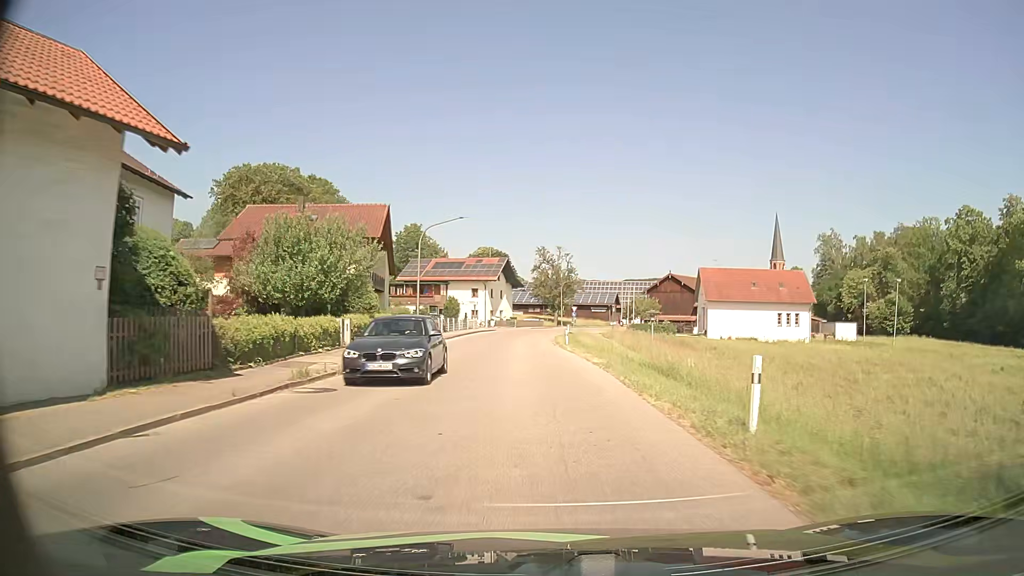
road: tertiary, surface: asphalt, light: Day
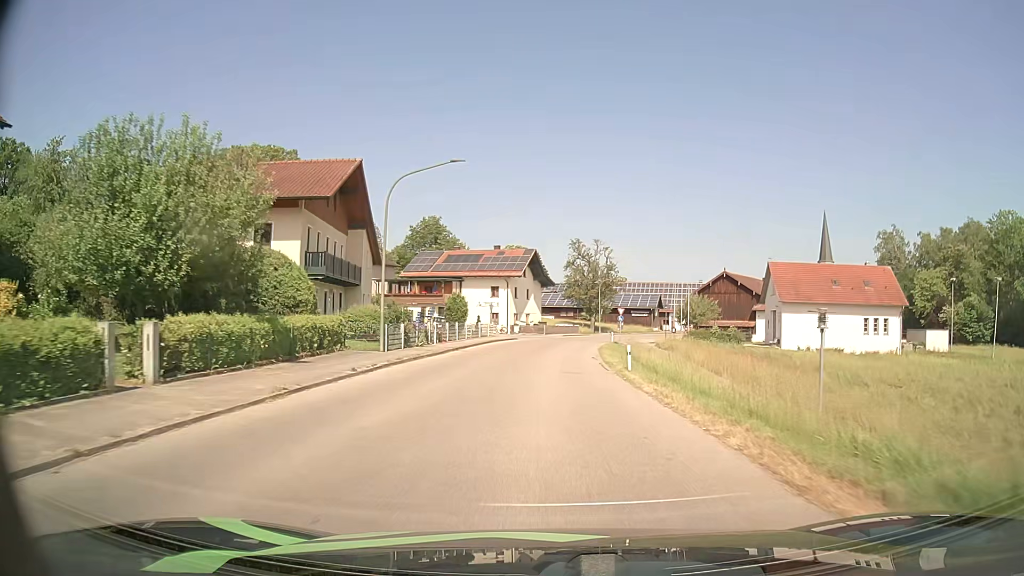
(-0.6, +15.9) m; -3°
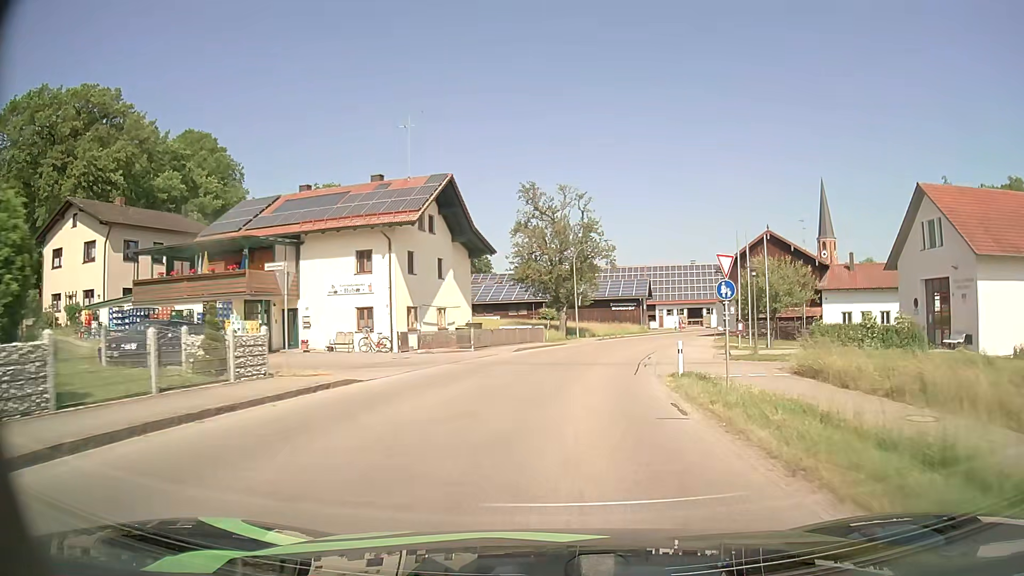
(+0.7, +37.7) m; +4°
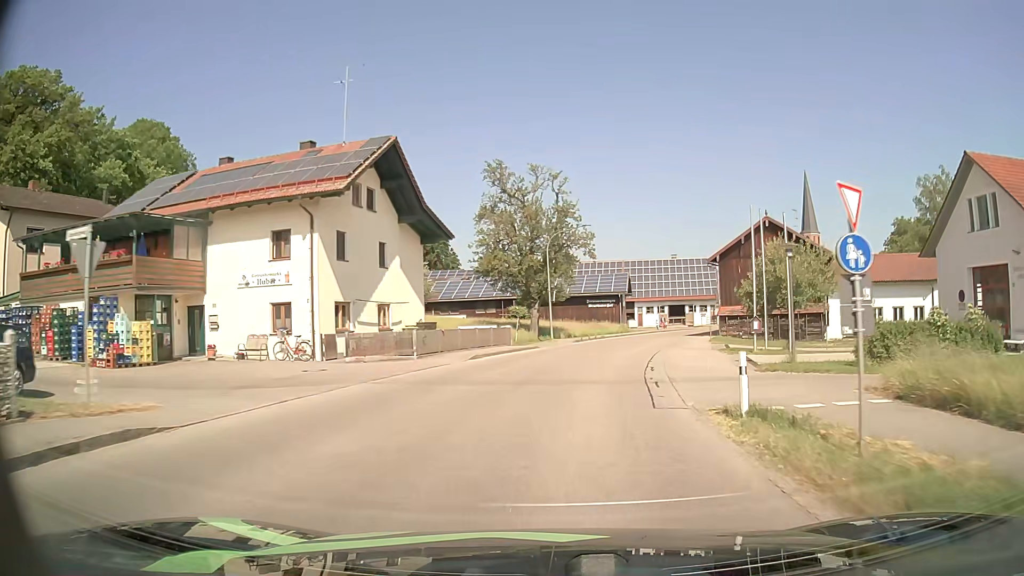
(+0.1, +7.3) m; +2°
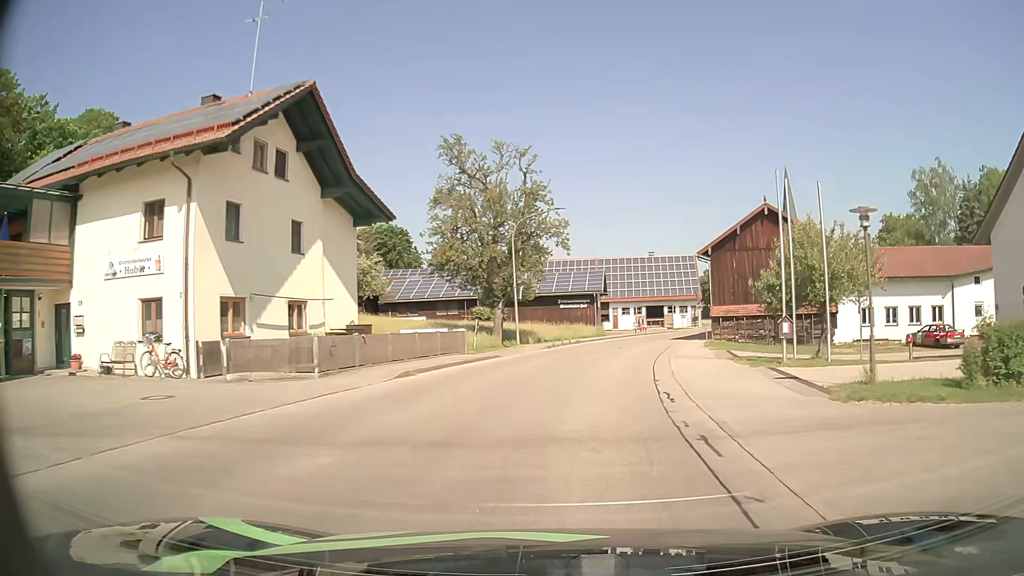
(+0.1, +7.2) m; +2°
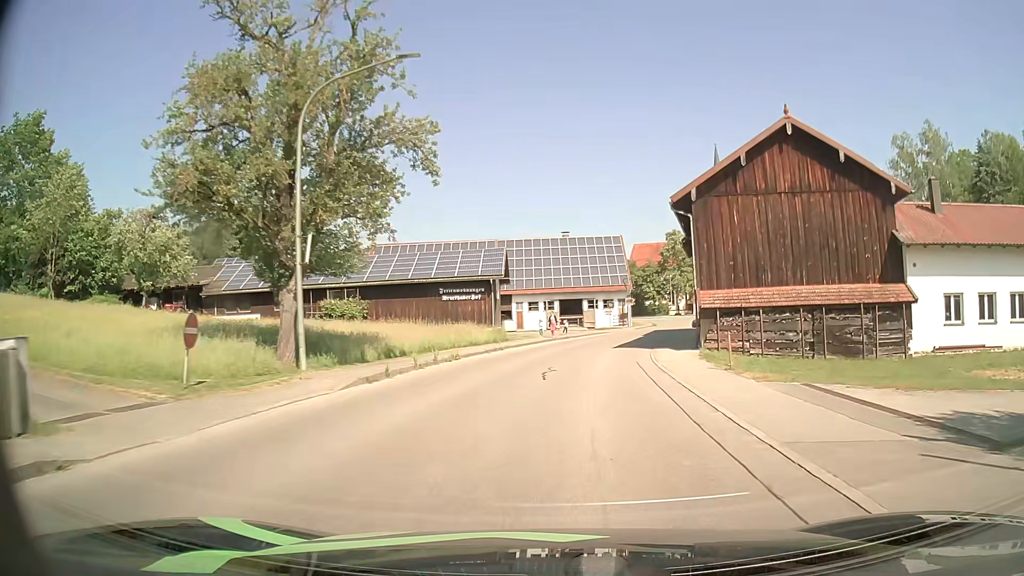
(+1.6, +21.3) m; +8°
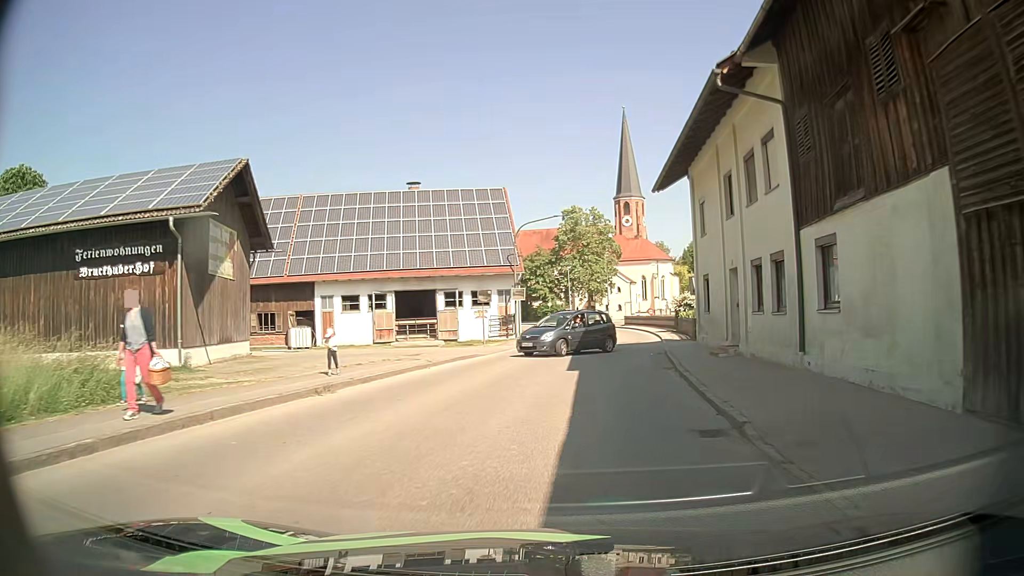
(+2.8, +30.7) m; +11°
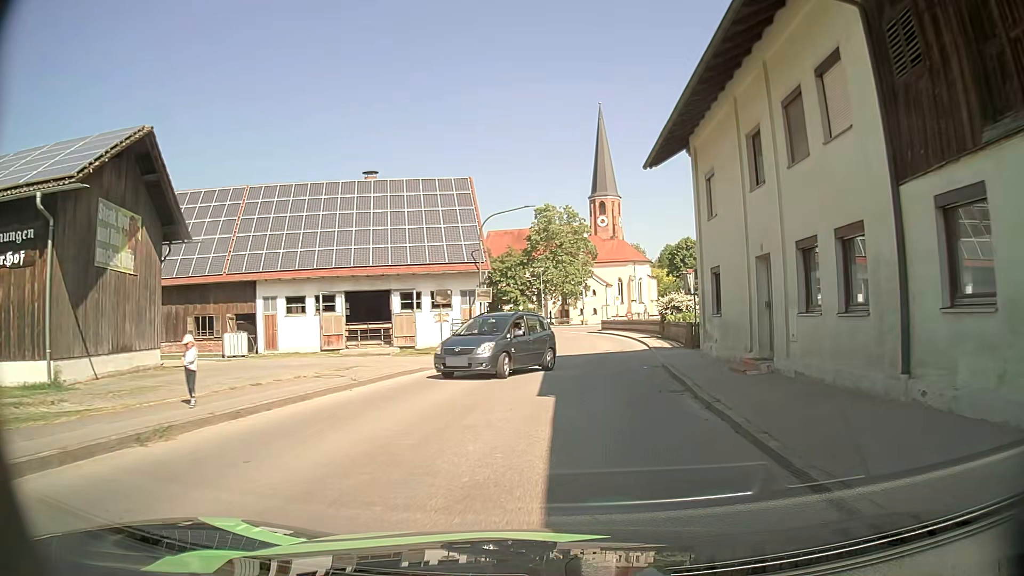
(+0.1, +4.9) m; +3°
(0, +10) (+1, +20) (+2, +30) (+3, +40) (+3, +50) (+2, +60) (-1, +69) (-6, +78) (-11, +87) (-17, +95) m
